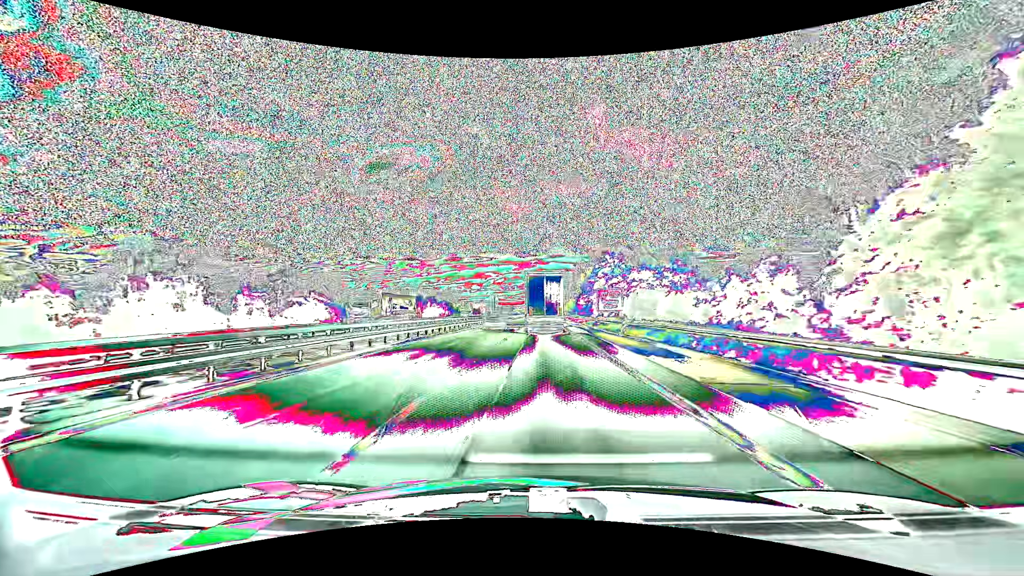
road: motorway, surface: asphalt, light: Day
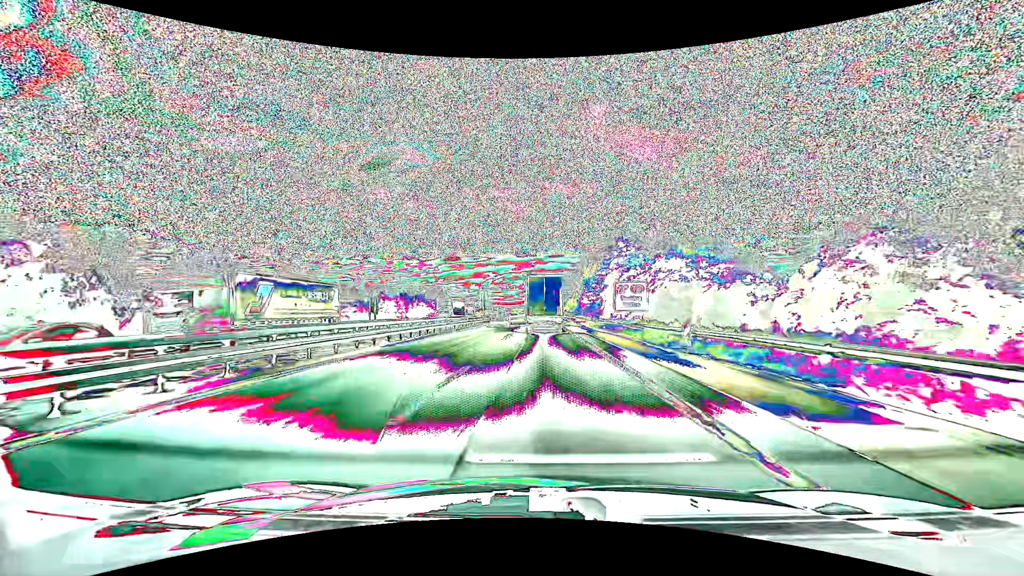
(0.0, +13.4) m; 0°
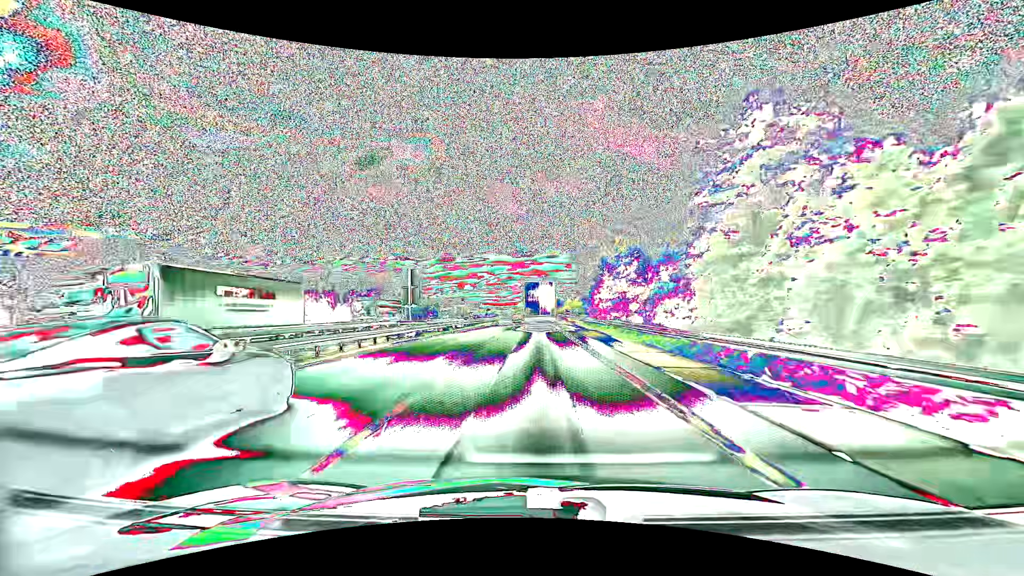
(+0.1, +38.8) m; +1°
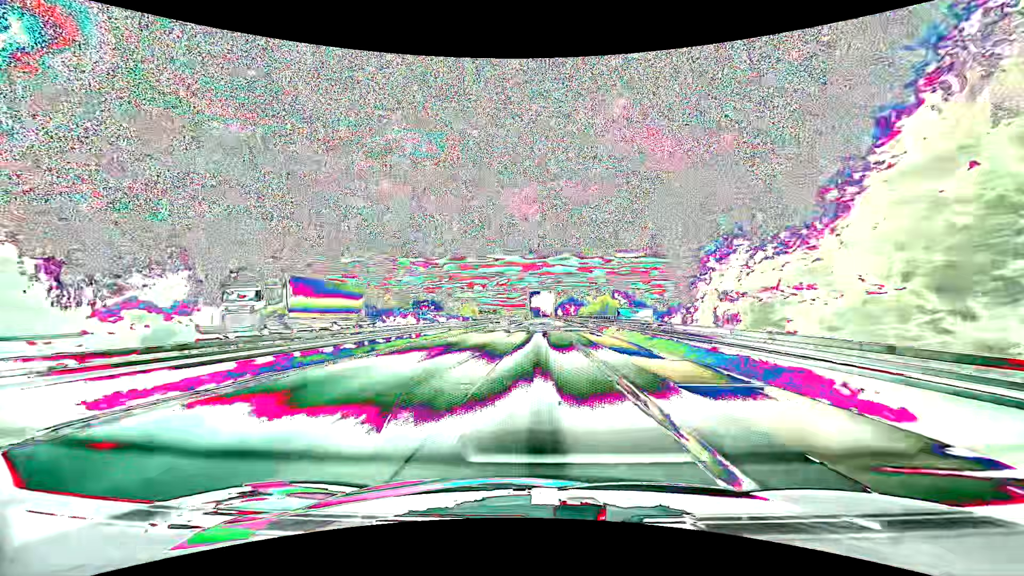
(-0.1, +63.2) m; -1°
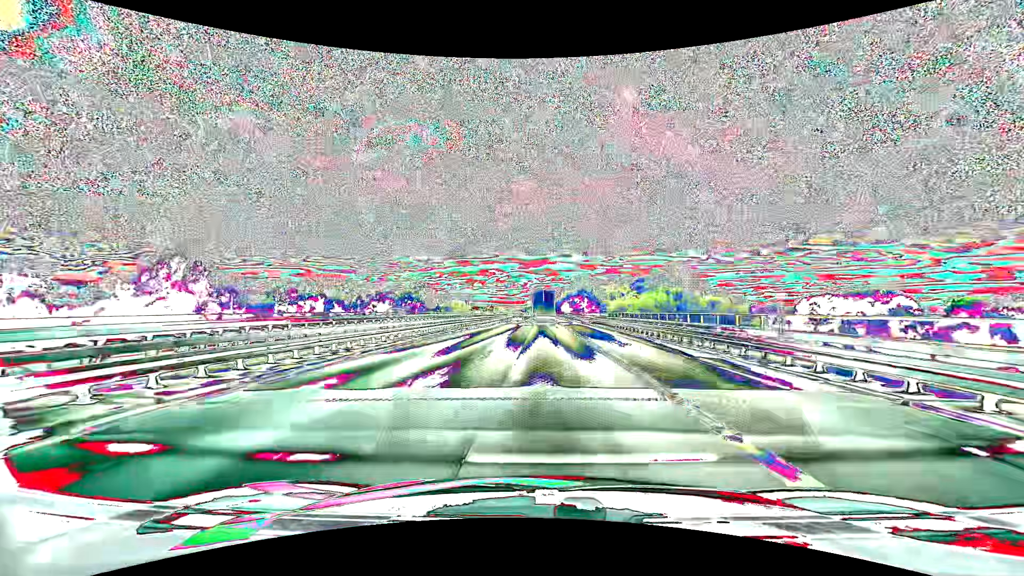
(0.0, +51.3) m; 0°
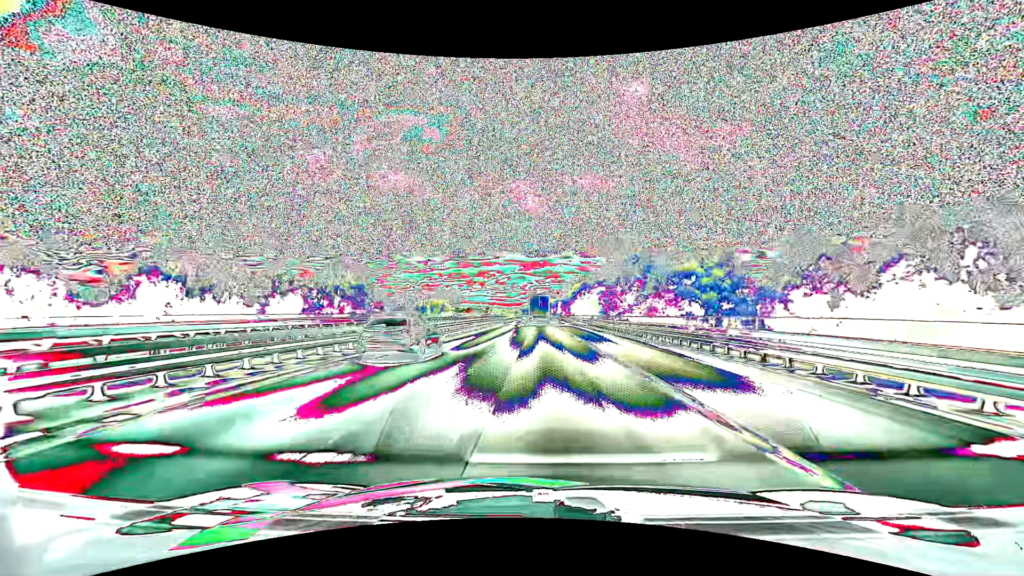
(+0.1, +65.6) m; 0°
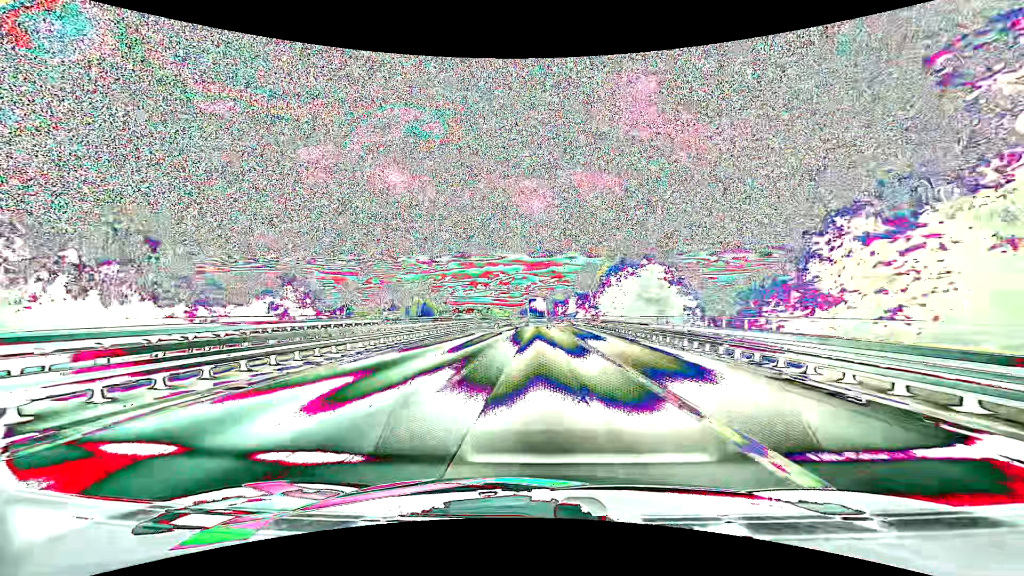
(+0.1, +53.5) m; 0°
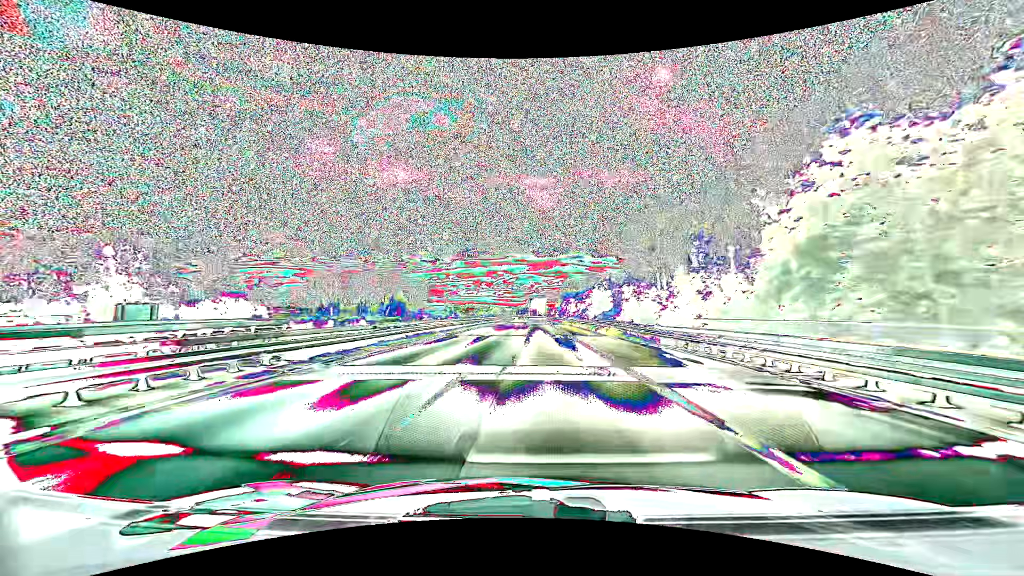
(-0.4, +54.2) m; 0°
(0, +10) (0, +20) (0, +30) (0, +40) (0, +50) (0, +60) (-1, +70) (-1, +80) (-1, +90) (-1, +100) m
